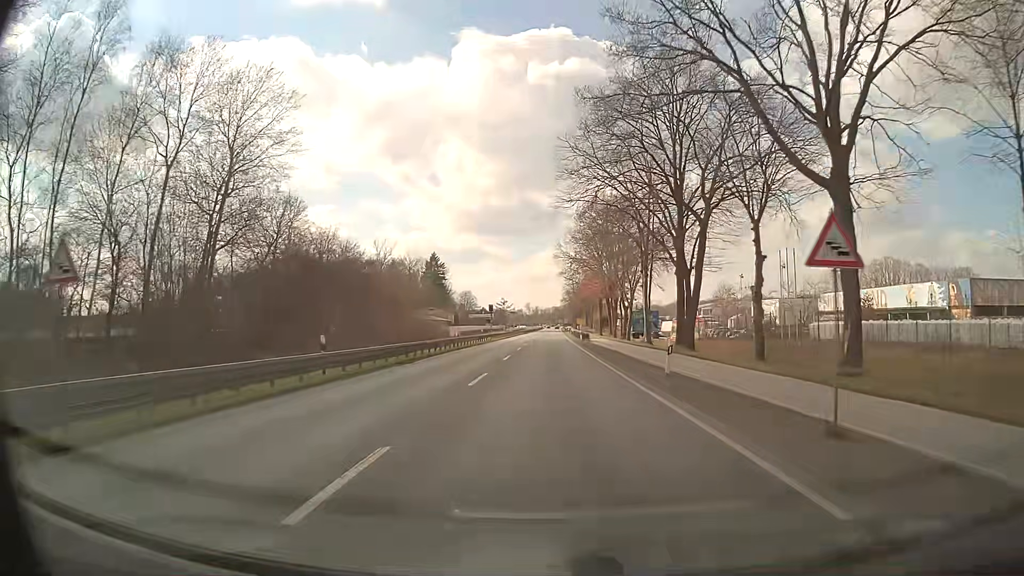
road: primary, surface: asphalt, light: Day
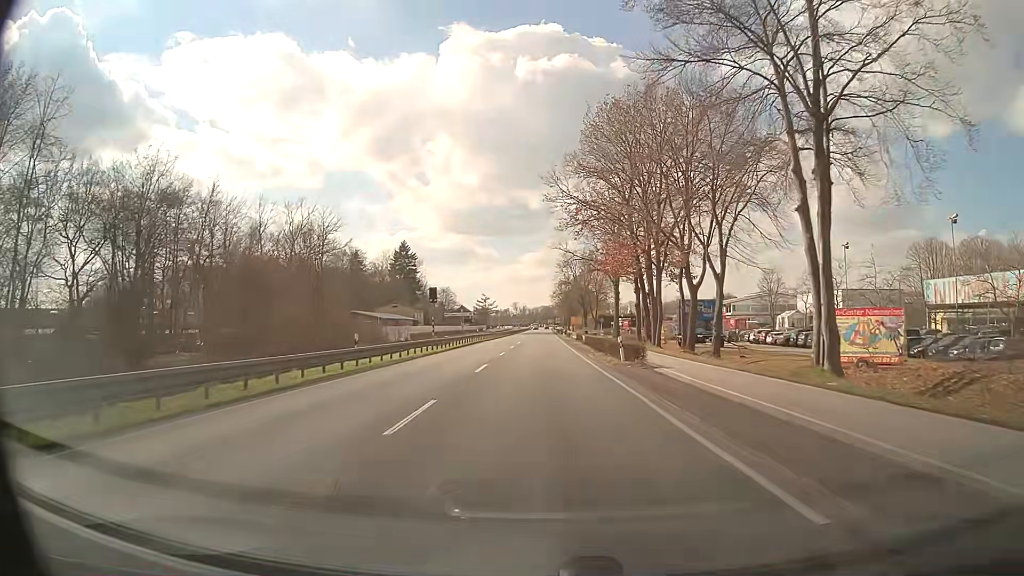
(-0.3, +42.8) m; 0°
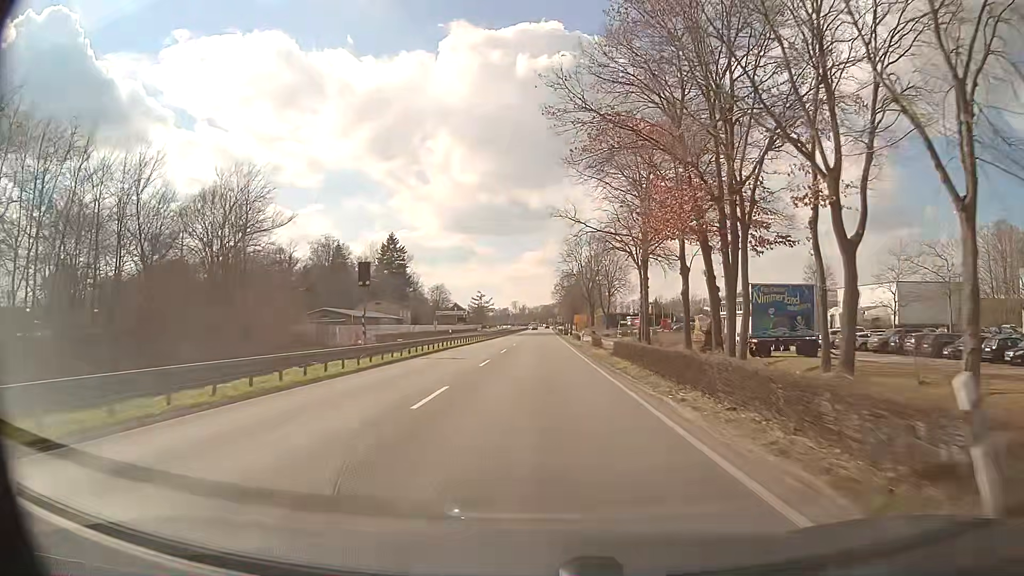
(0.0, +21.4) m; 0°
(0, +10) (0, +20) (0, +30) (0, +40) (0, +50) (0, +60) (0, +70) (0, +80) (0, +90) (0, +100) m
